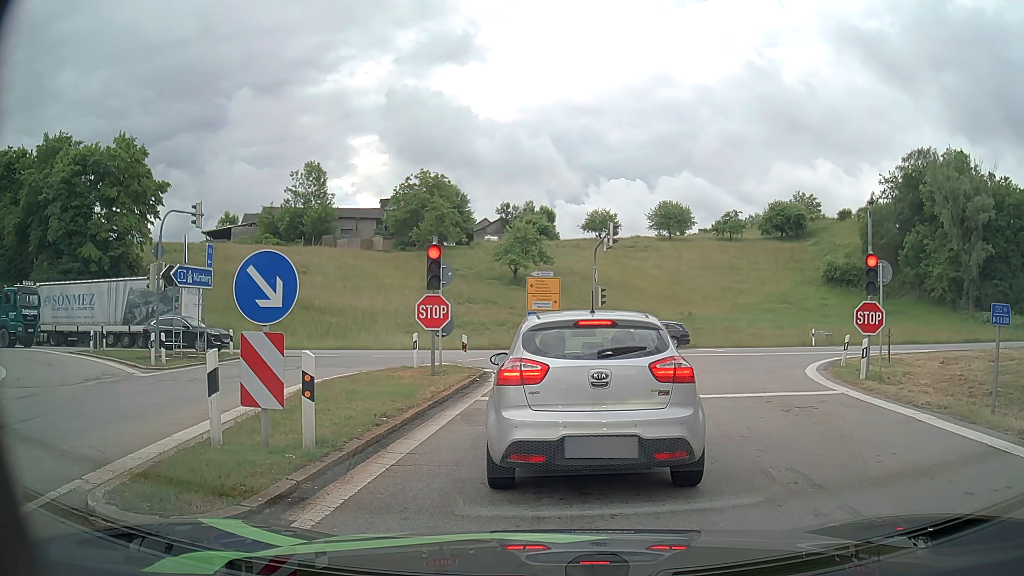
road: motorway_link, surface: asphalt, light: Day
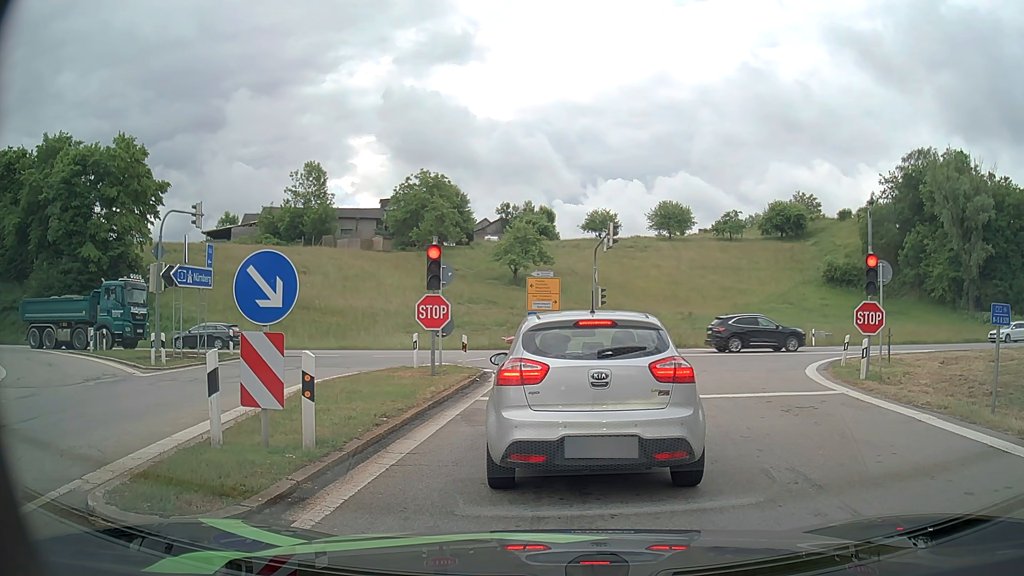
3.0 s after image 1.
(0.0, 0.0) m; 0°
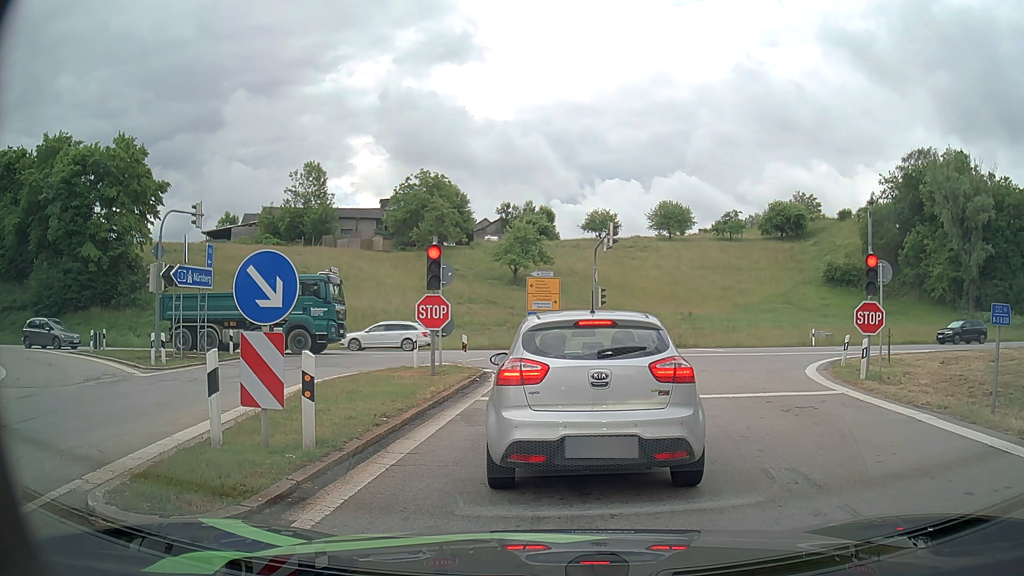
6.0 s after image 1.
(0.0, 0.0) m; 0°
